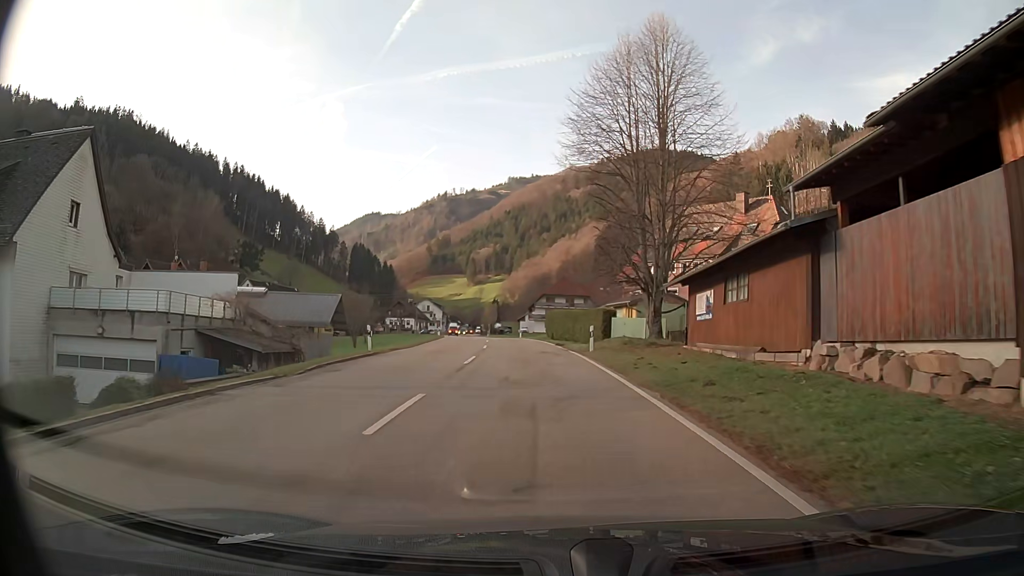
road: secondary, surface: asphalt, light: Day
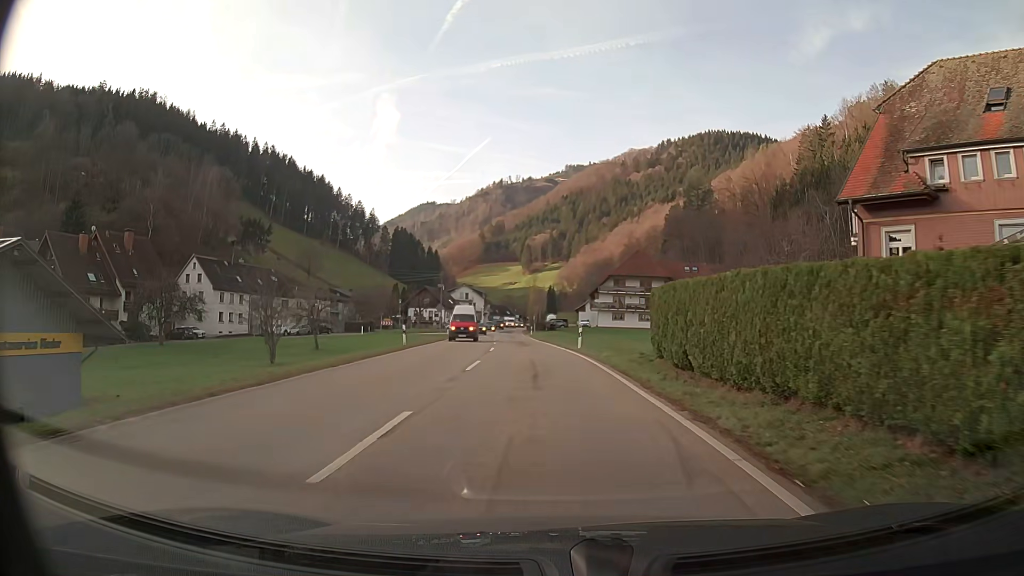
(-1.7, +38.4) m; -5°
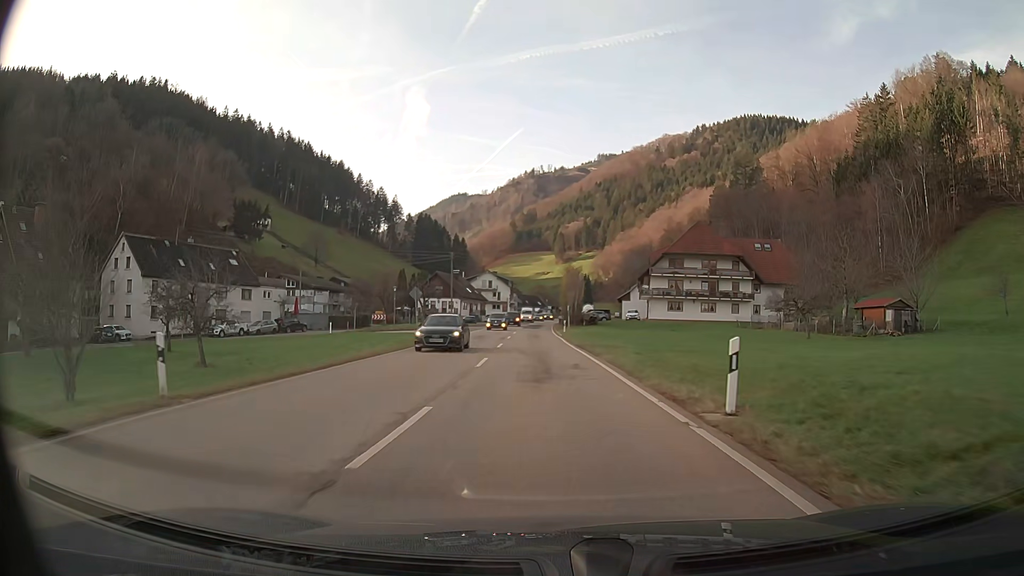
(-0.5, +23.7) m; -3°
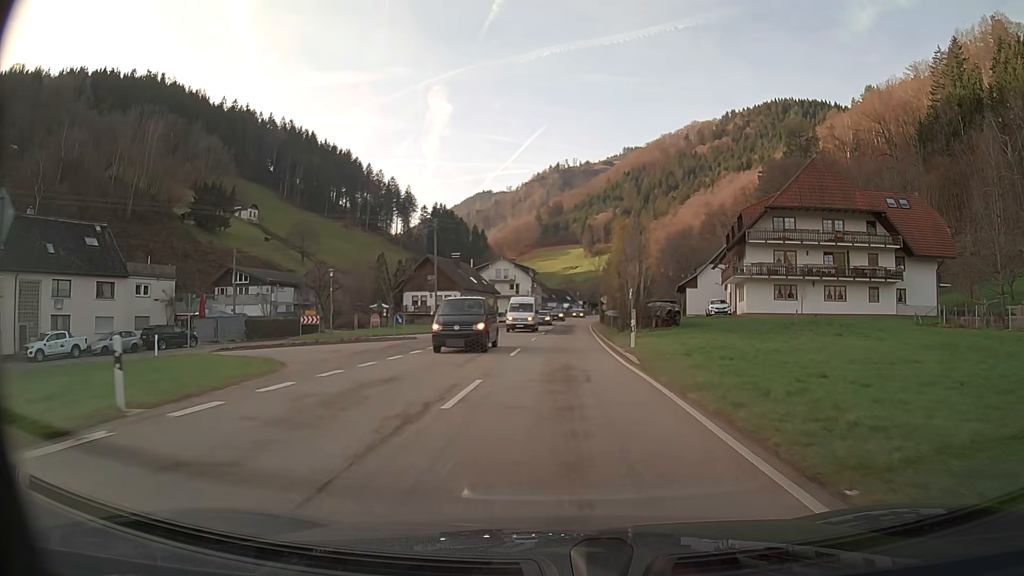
(-0.8, +32.7) m; -2°
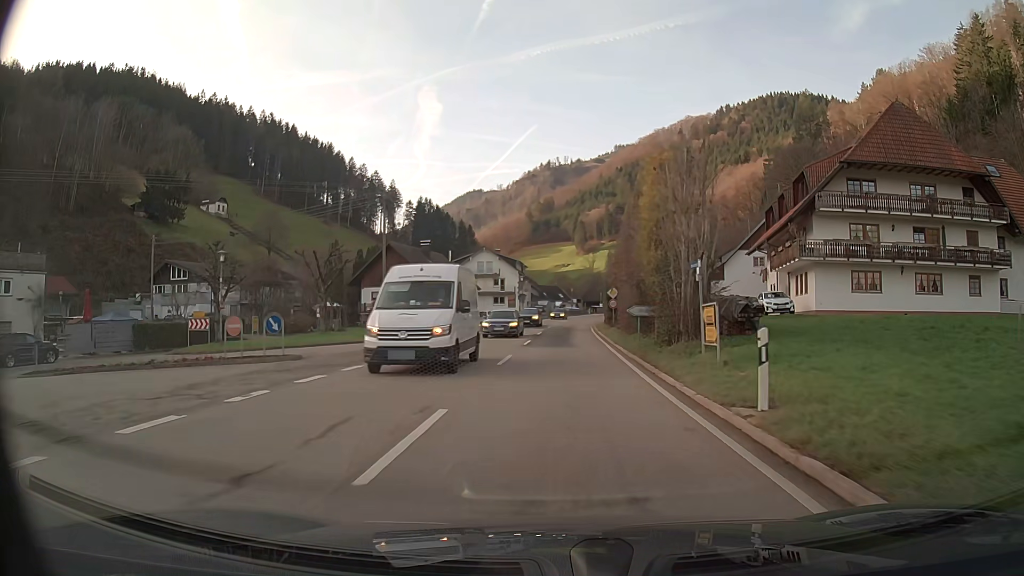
(+0.1, +16.2) m; +1°
